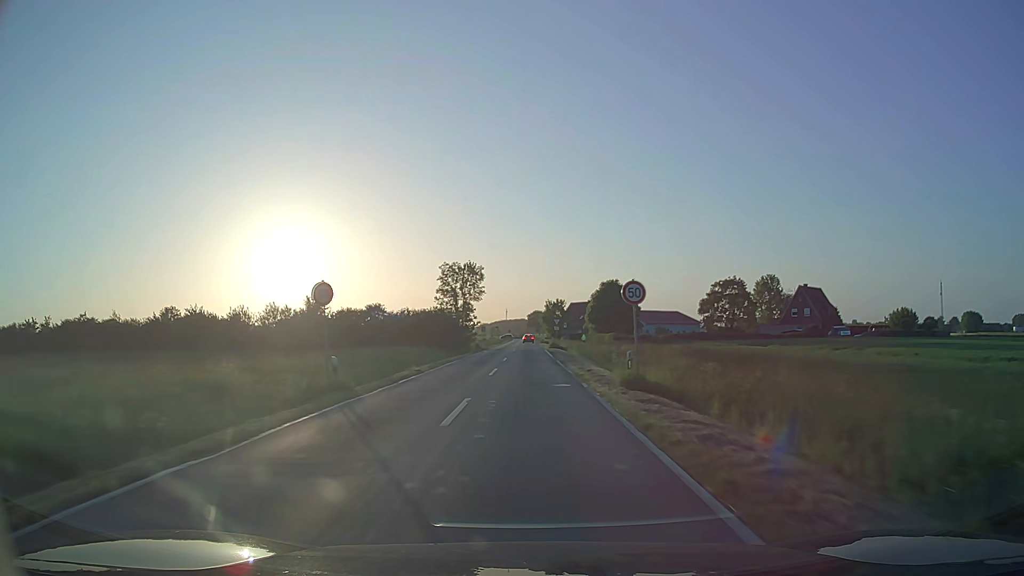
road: secondary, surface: asphalt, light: Day
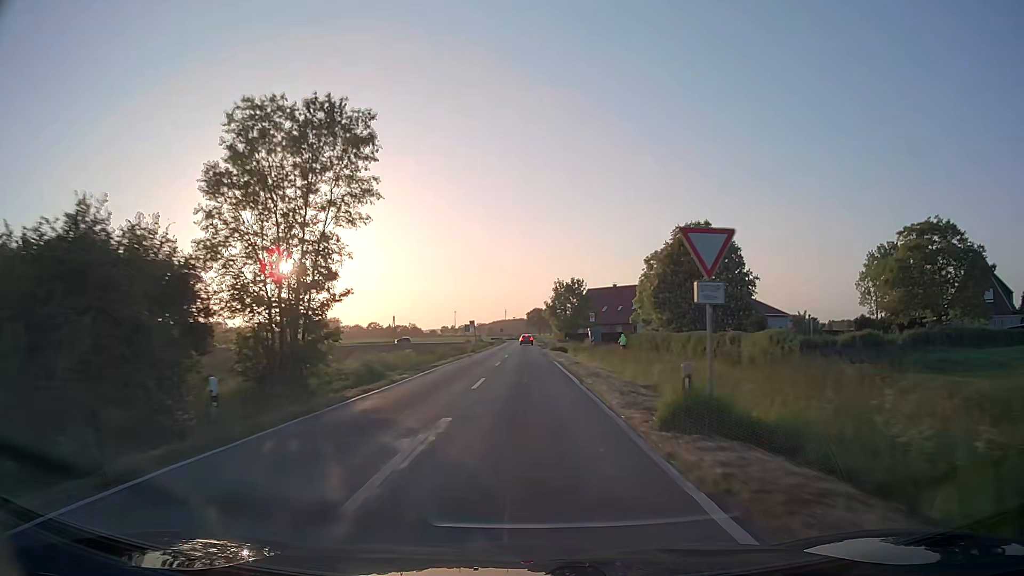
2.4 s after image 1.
(+0.1, +52.9) m; 0°
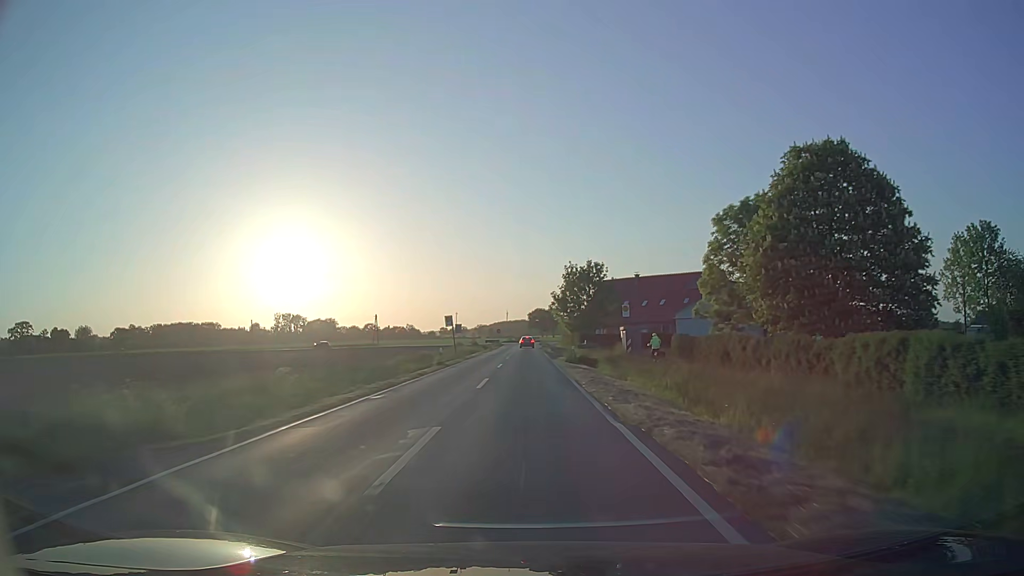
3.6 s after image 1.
(0.0, +22.8) m; 0°
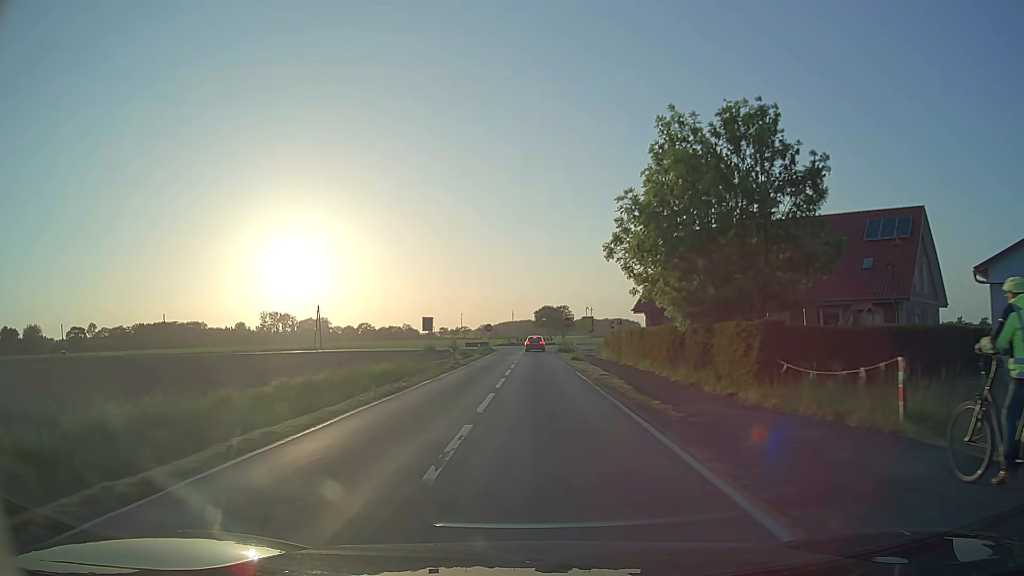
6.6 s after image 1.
(-0.3, +47.4) m; -1°
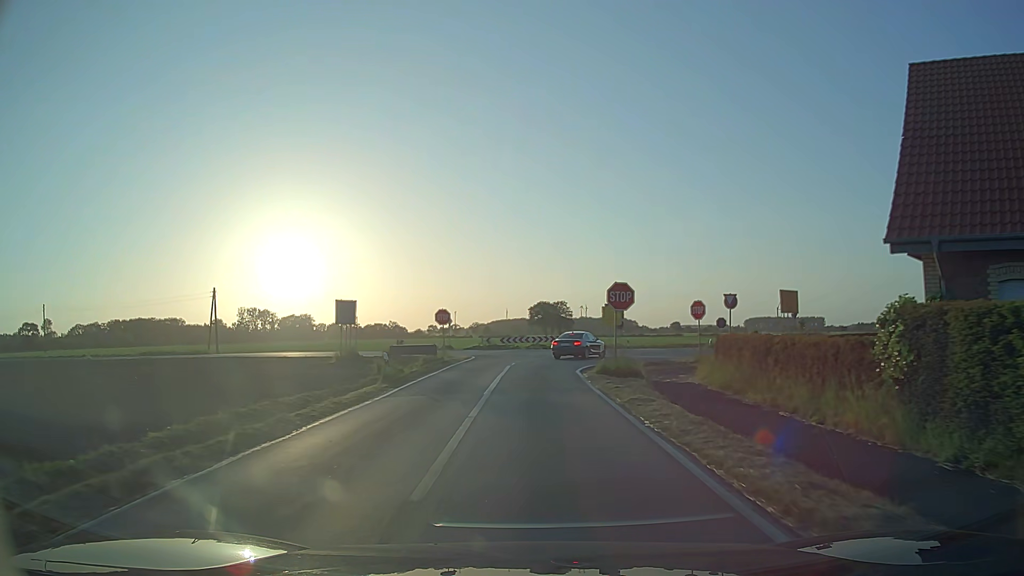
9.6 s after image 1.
(+0.3, +36.1) m; +1°
